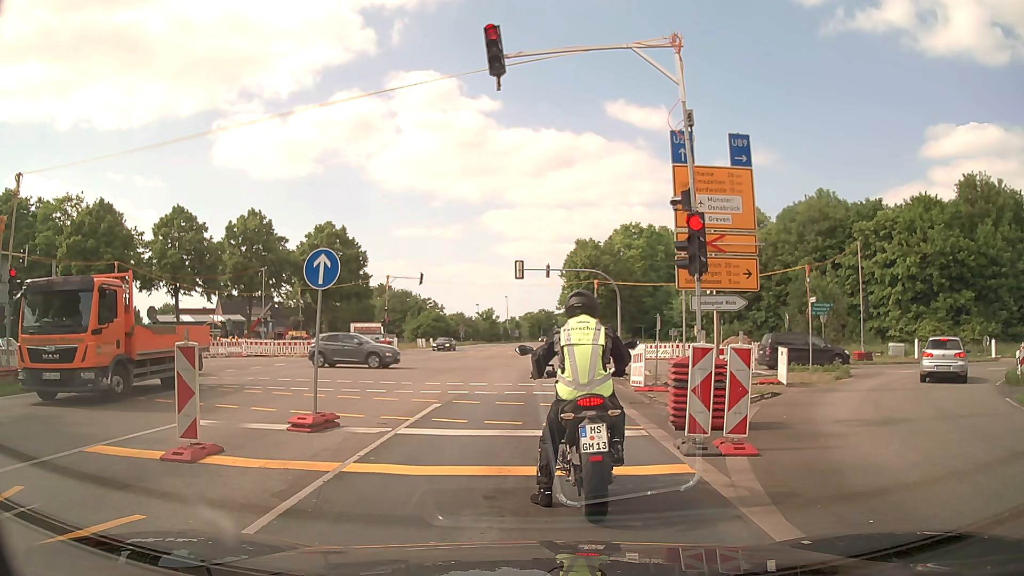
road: primary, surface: asphalt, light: Day
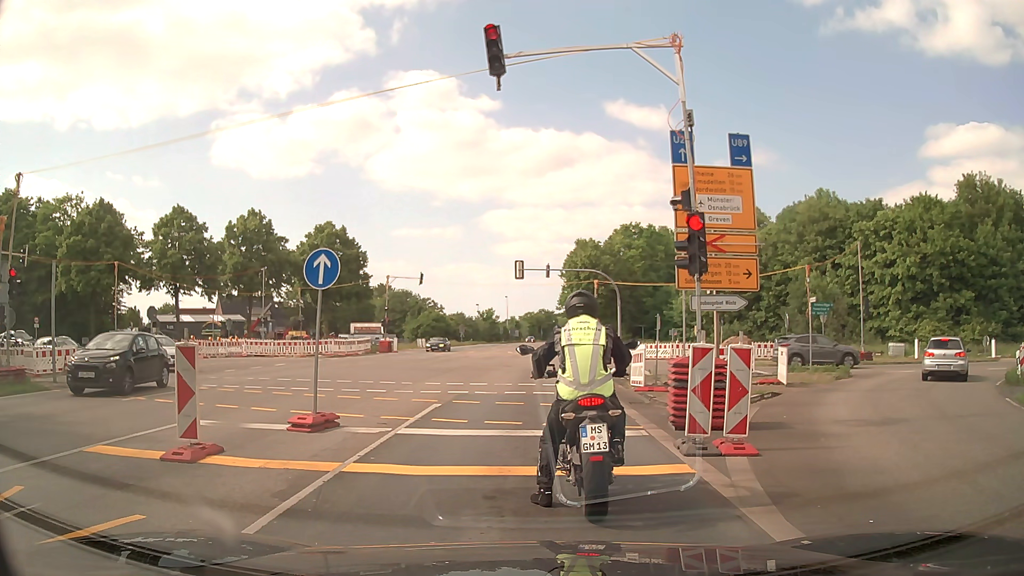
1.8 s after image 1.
(0.0, 0.0) m; 0°
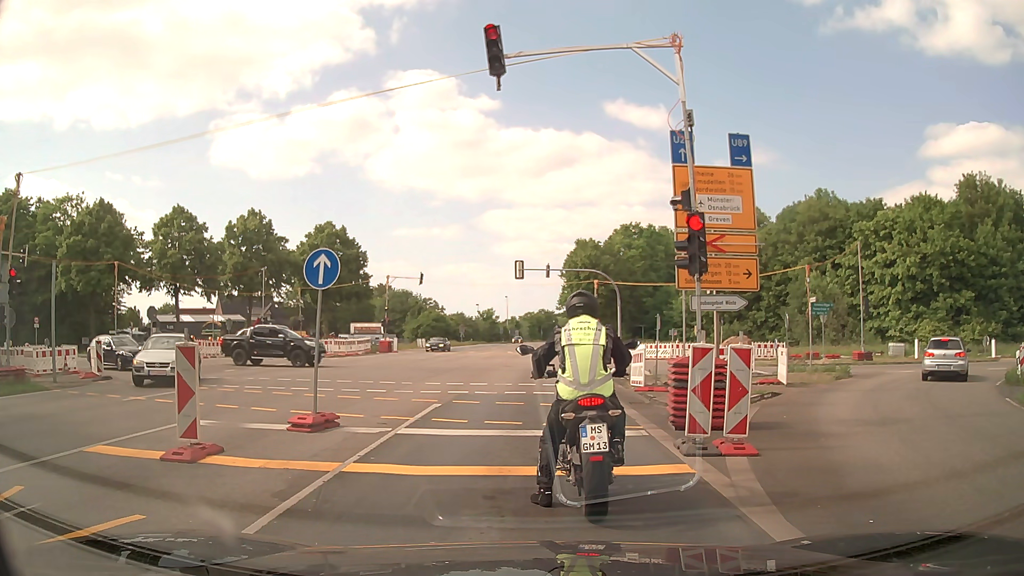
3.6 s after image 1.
(0.0, 0.0) m; 0°
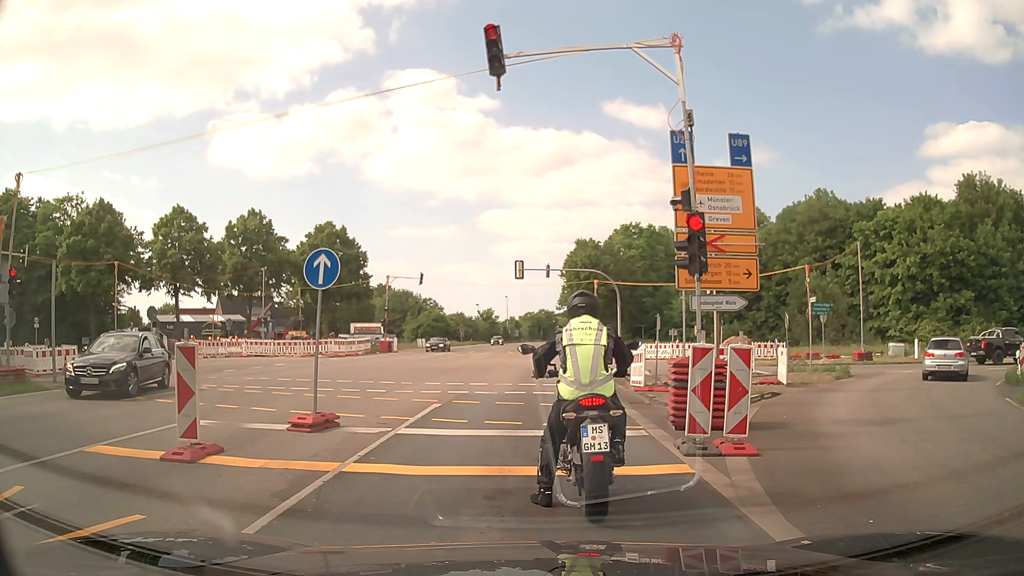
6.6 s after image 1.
(0.0, 0.0) m; 0°
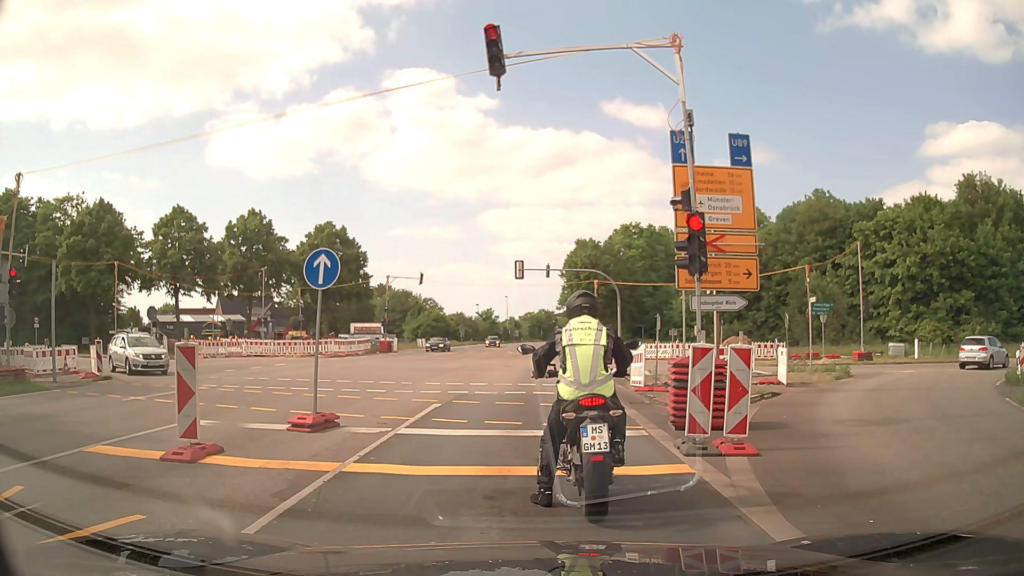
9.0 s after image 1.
(0.0, 0.0) m; 0°
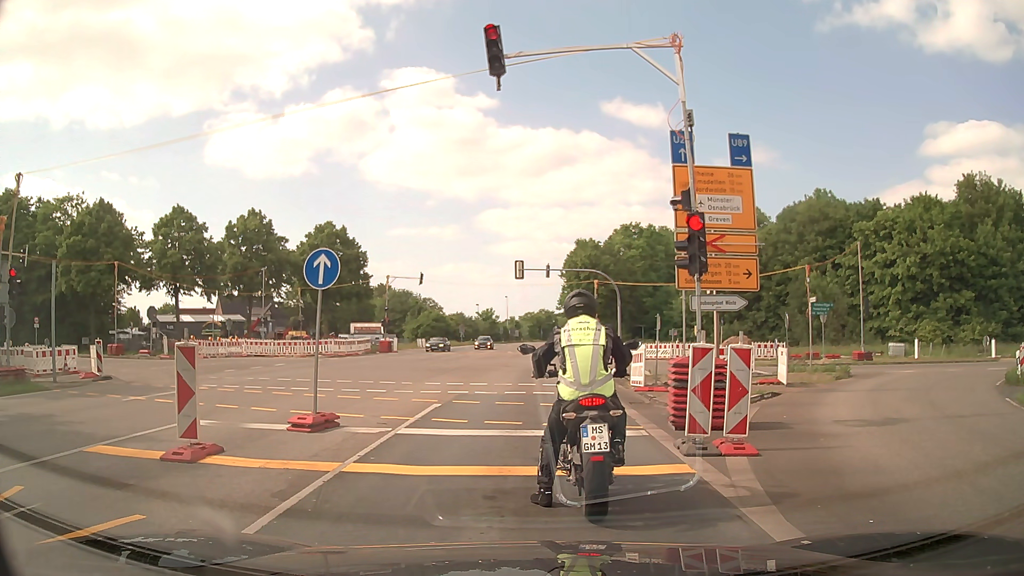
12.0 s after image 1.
(0.0, 0.0) m; 0°
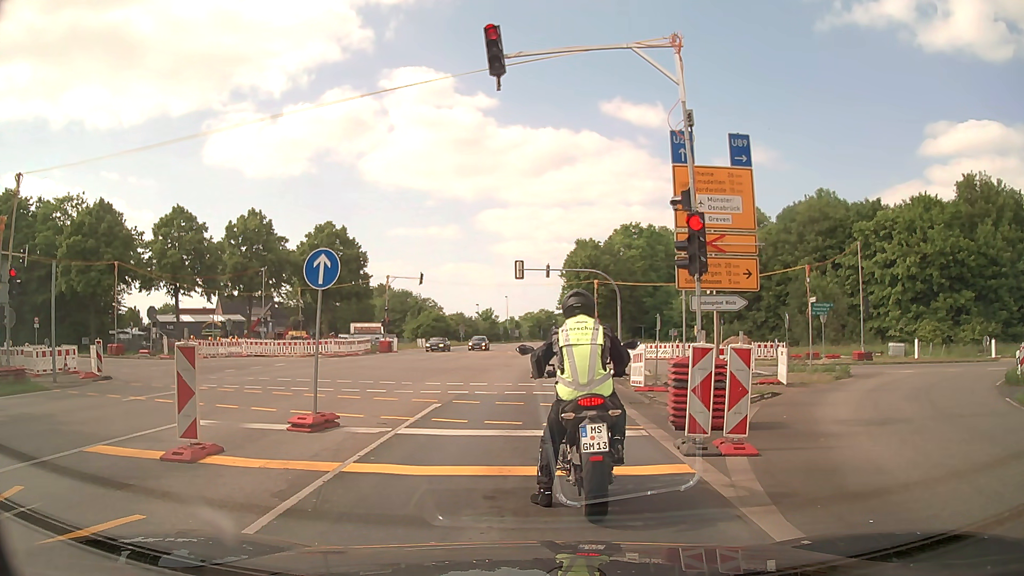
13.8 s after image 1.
(0.0, 0.0) m; 0°
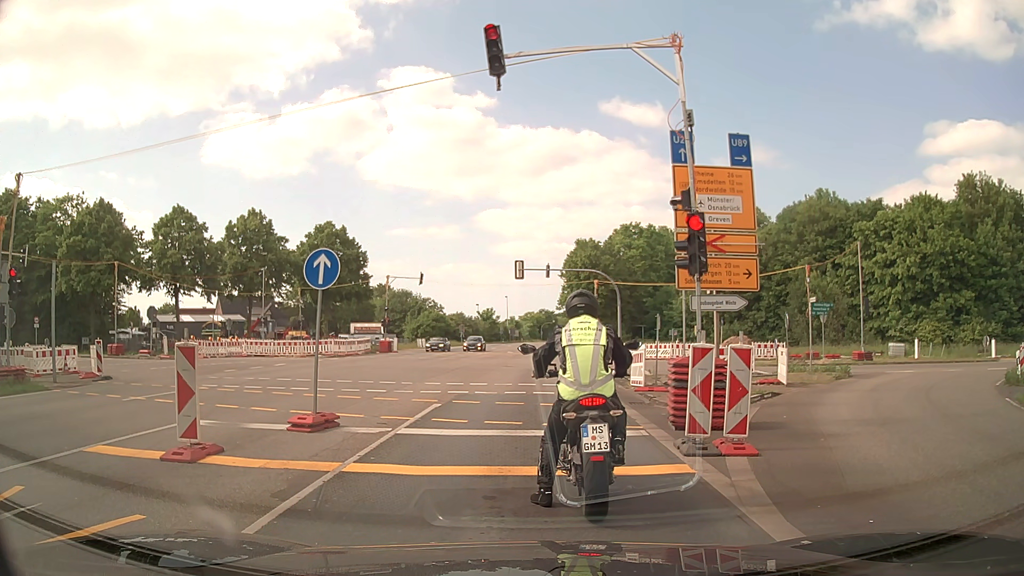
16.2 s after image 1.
(0.0, 0.0) m; 0°
